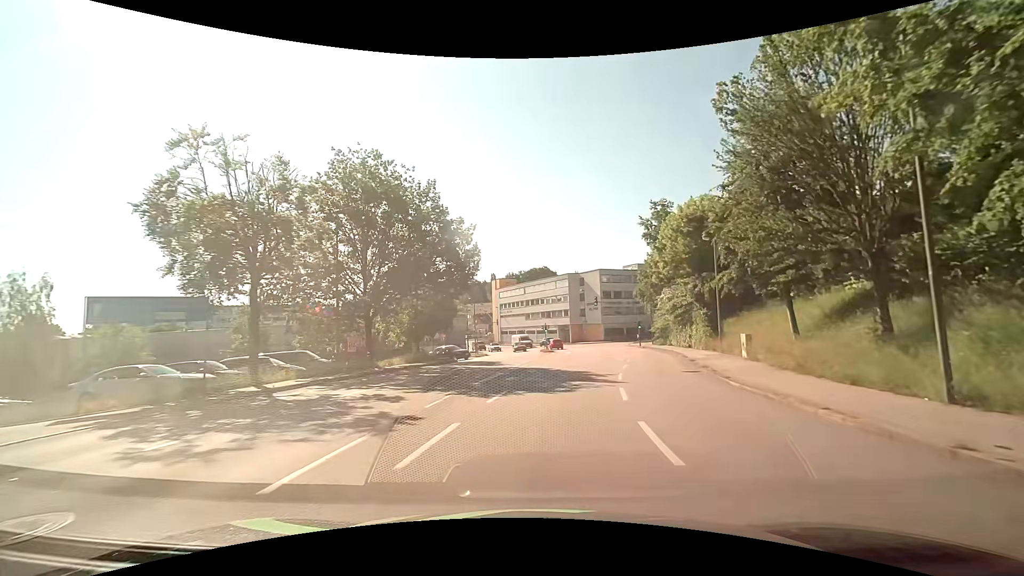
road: tertiary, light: Day
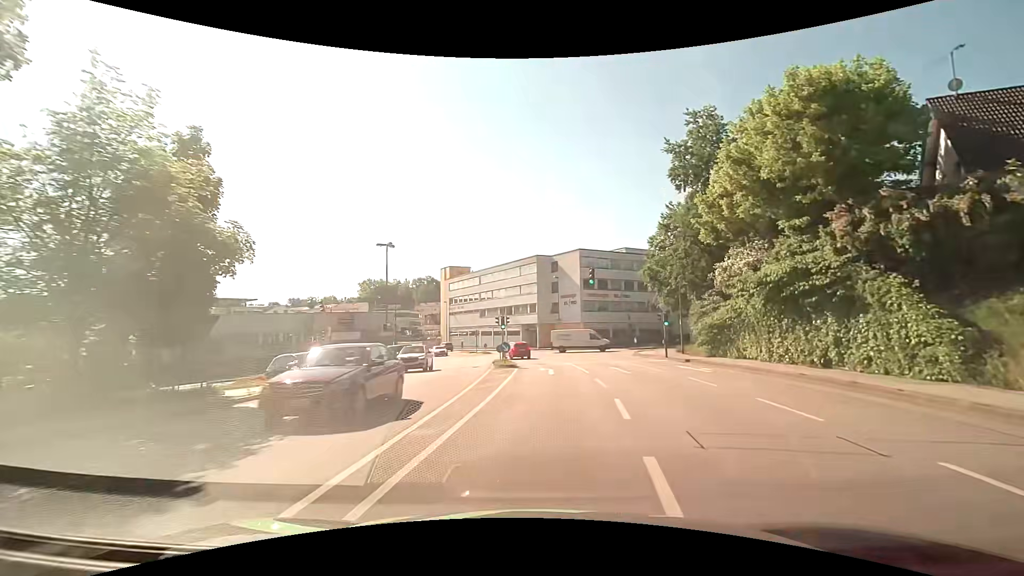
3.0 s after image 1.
(+1.1, +26.3) m; +5°
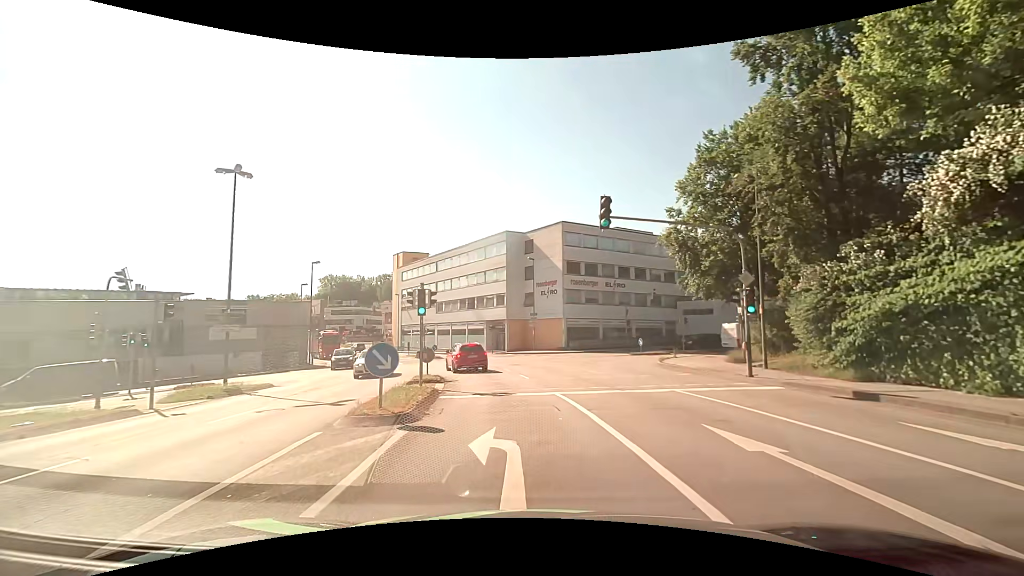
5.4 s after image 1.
(+0.6, +17.3) m; +3°
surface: asphalt
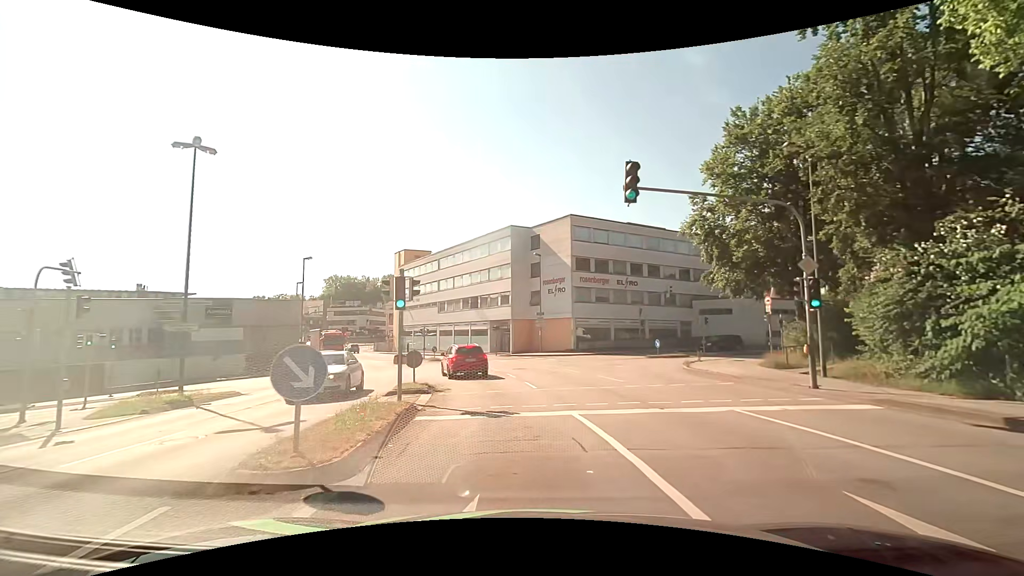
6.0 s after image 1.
(0.0, +3.4) m; 0°
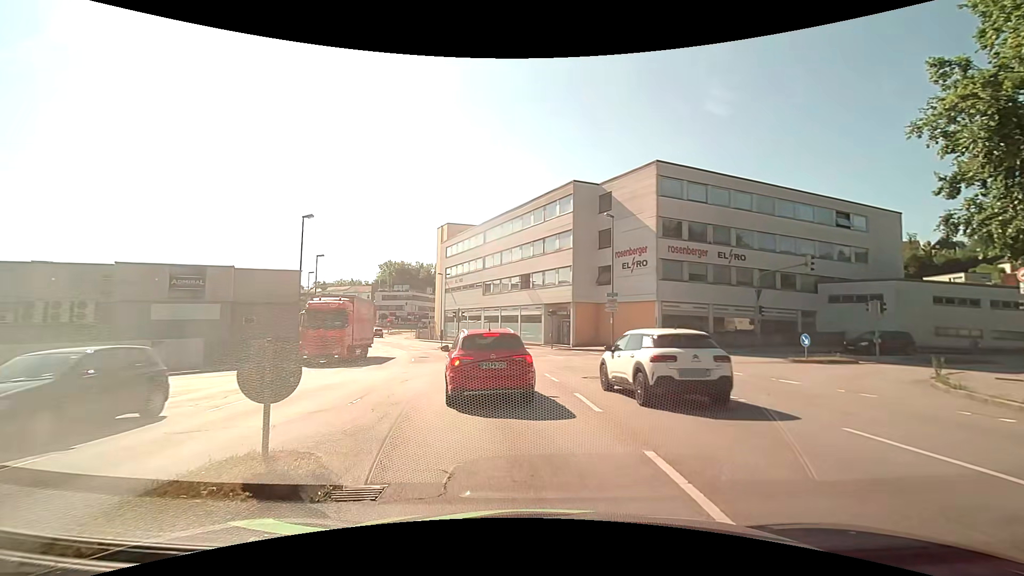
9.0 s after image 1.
(-0.8, +12.3) m; -7°
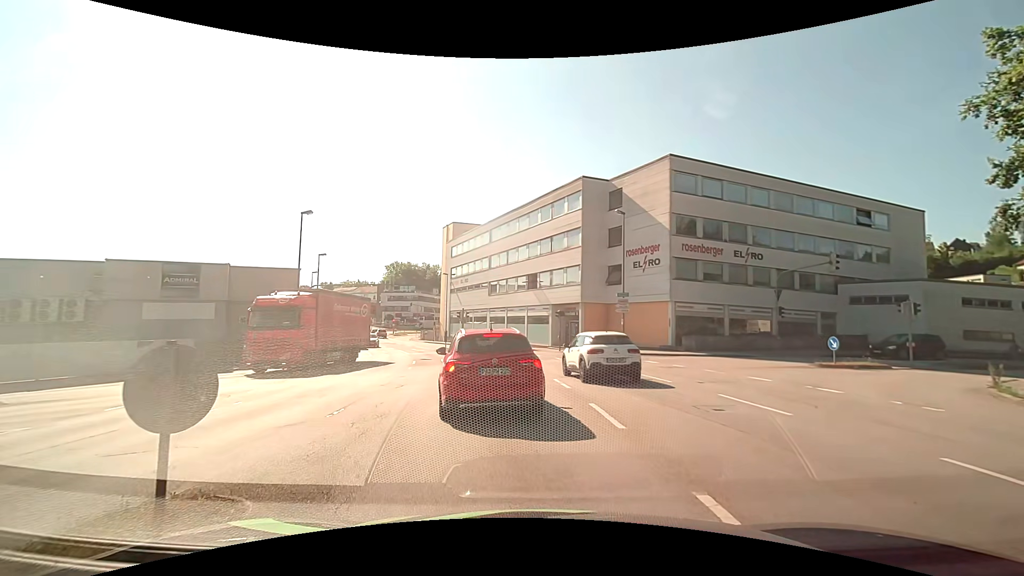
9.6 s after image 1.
(0.0, +1.5) m; 0°
